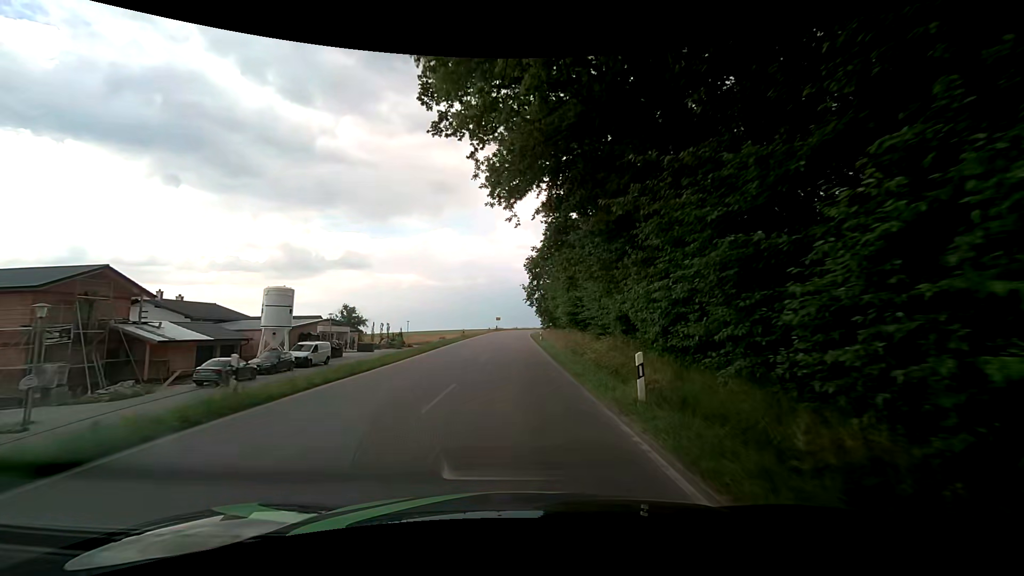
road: tertiary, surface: asphalt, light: Day
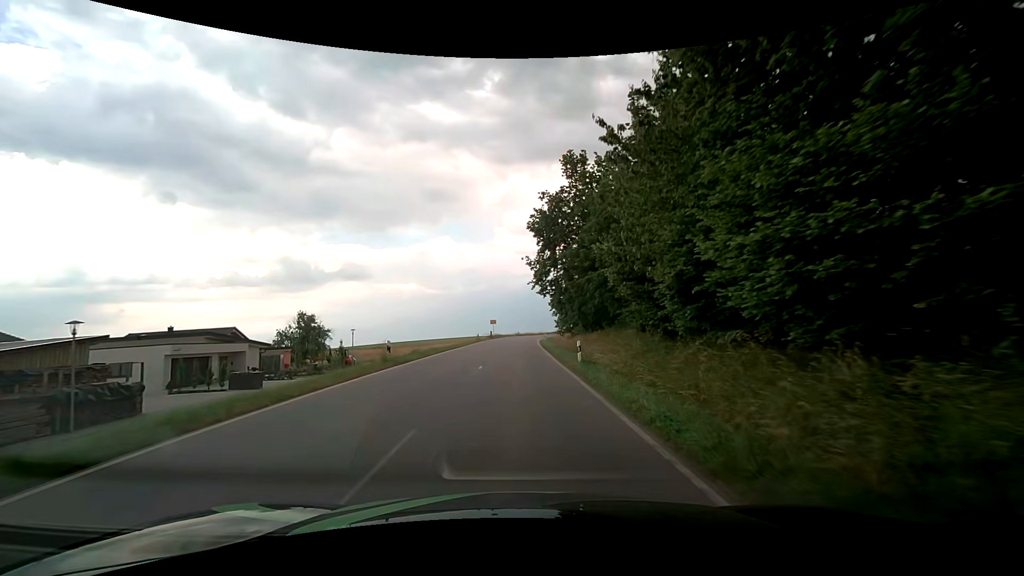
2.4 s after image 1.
(-0.1, +29.2) m; +1°
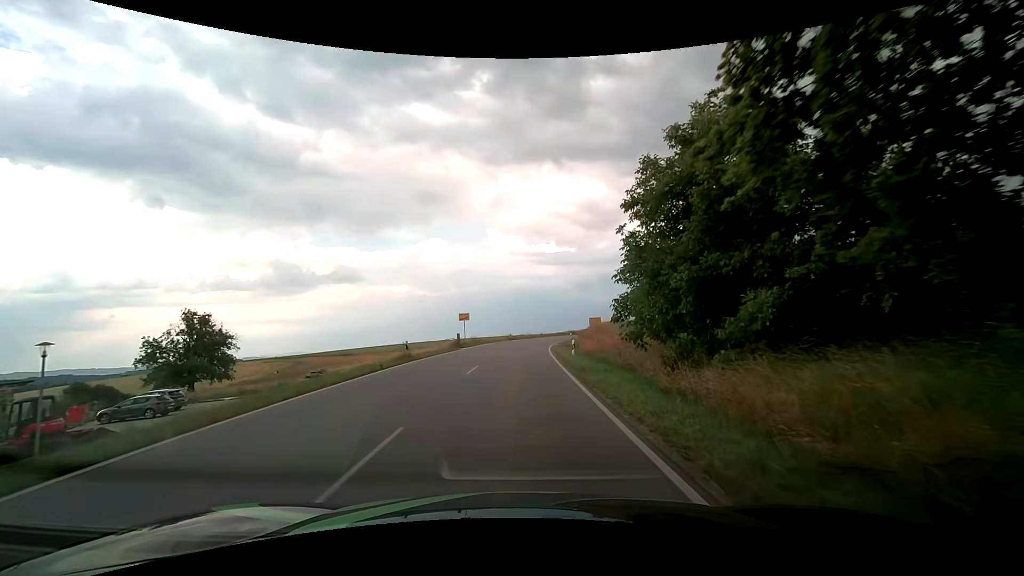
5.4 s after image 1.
(-0.1, +35.5) m; 0°
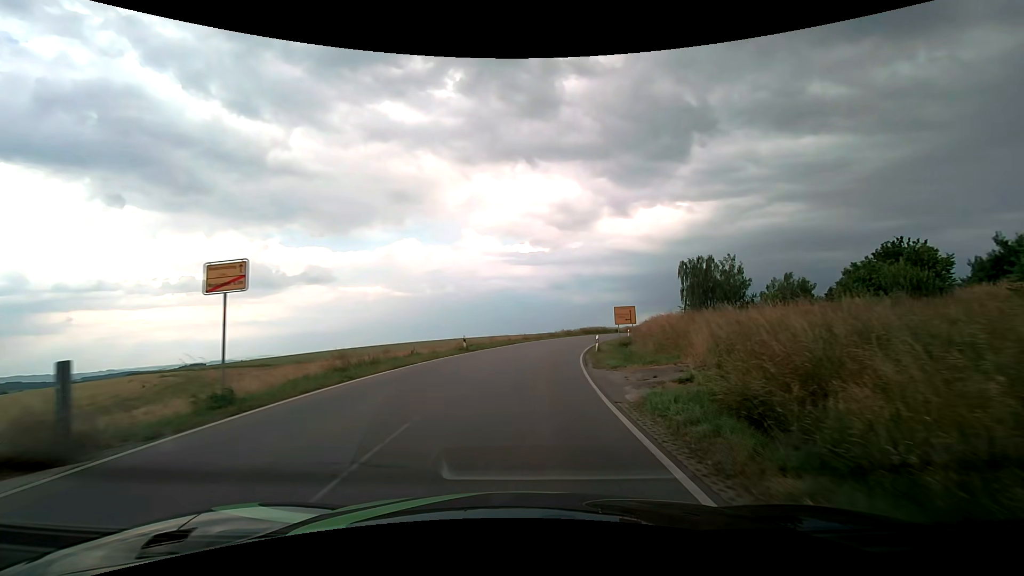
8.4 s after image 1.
(+0.7, +34.8) m; +3°
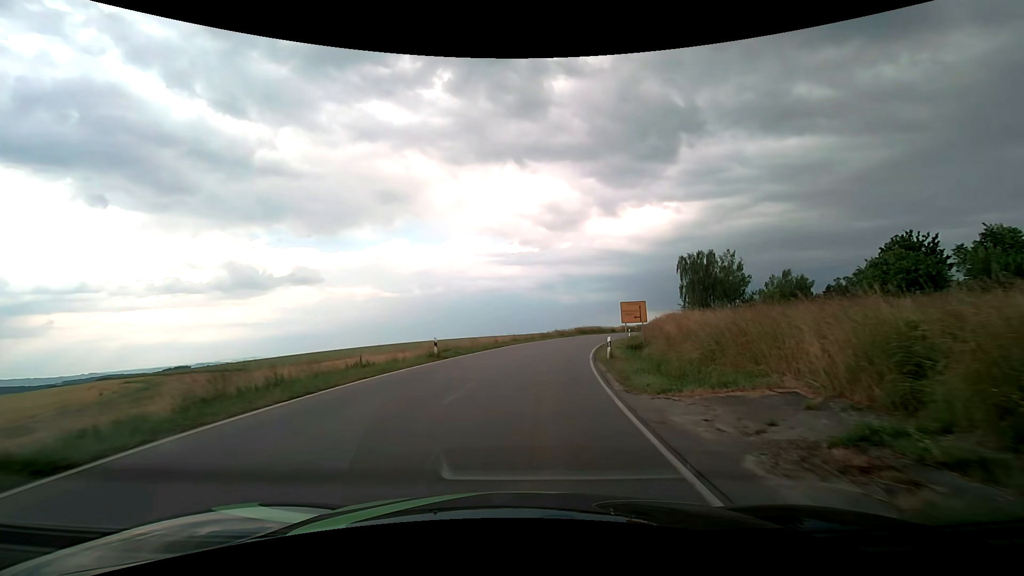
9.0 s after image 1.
(+0.1, +6.9) m; +1°
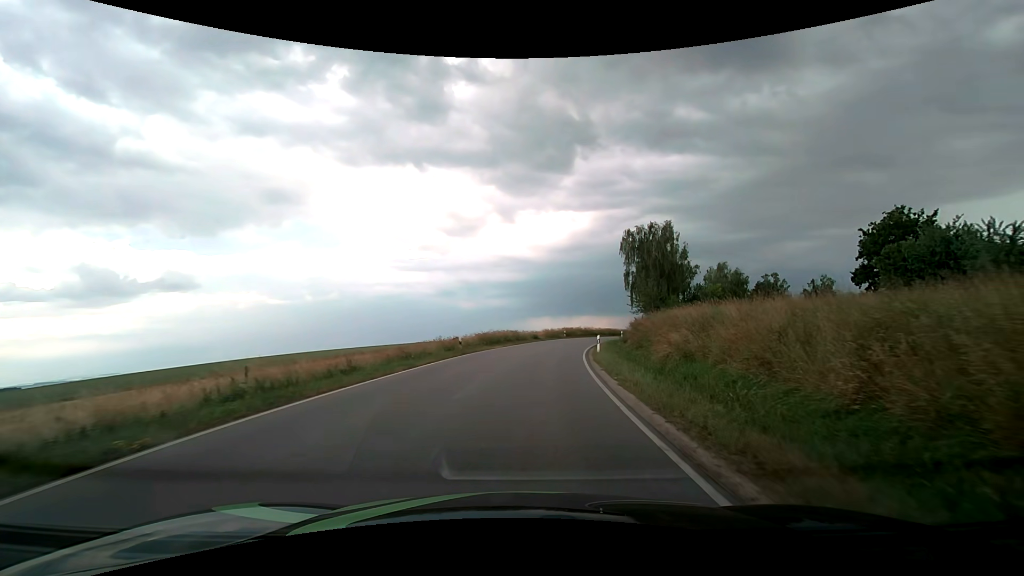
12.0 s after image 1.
(+3.3, +34.6) m; +11°
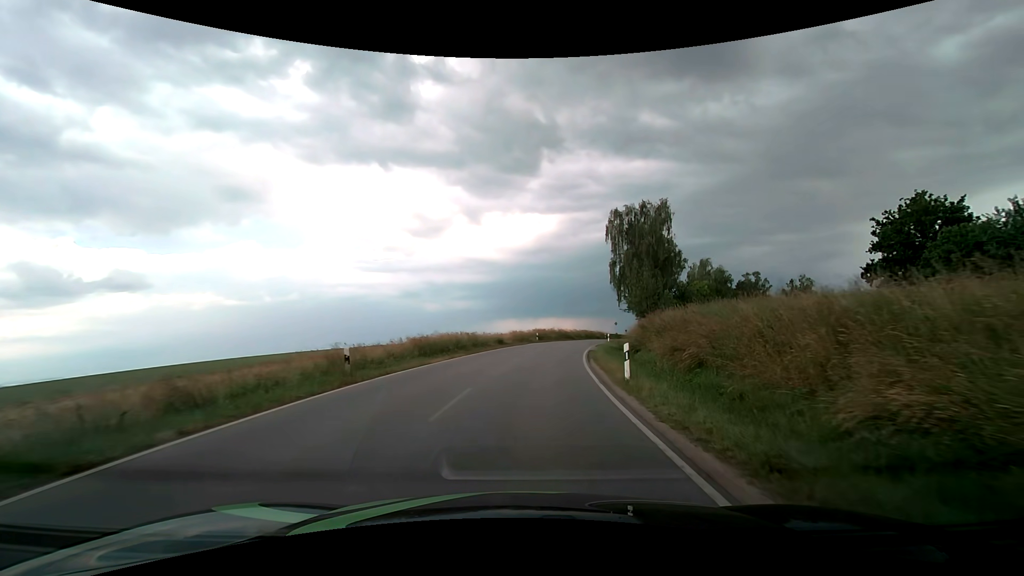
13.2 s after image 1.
(+0.4, +14.0) m; +4°
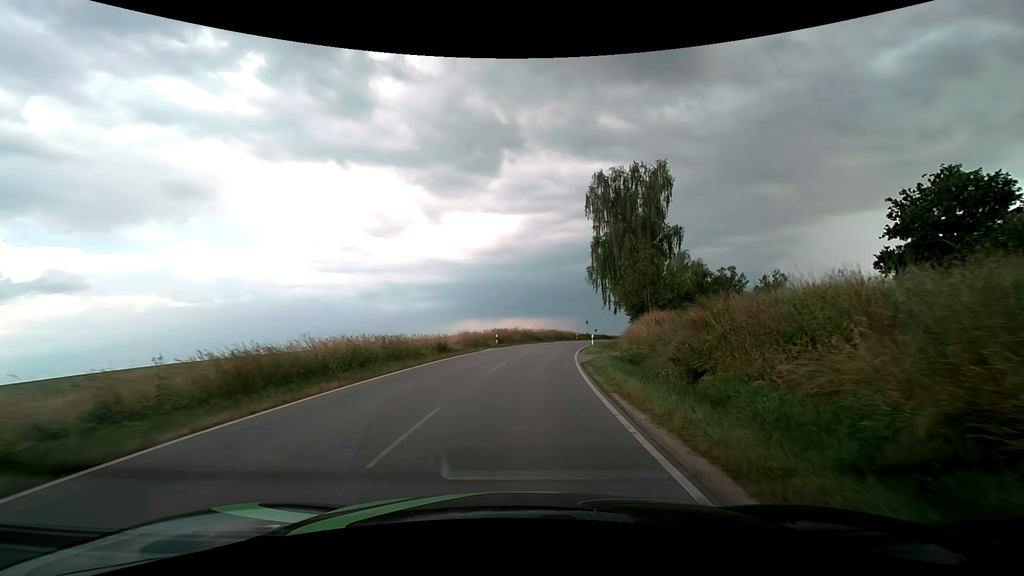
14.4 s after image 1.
(+0.6, +14.1) m; +5°
(0, +10) (+1, +20) (+2, +30) (+3, +40) (+5, +50) (+8, +59) (+11, +69) (+14, +78) (+18, +87) (+23, +96) m
